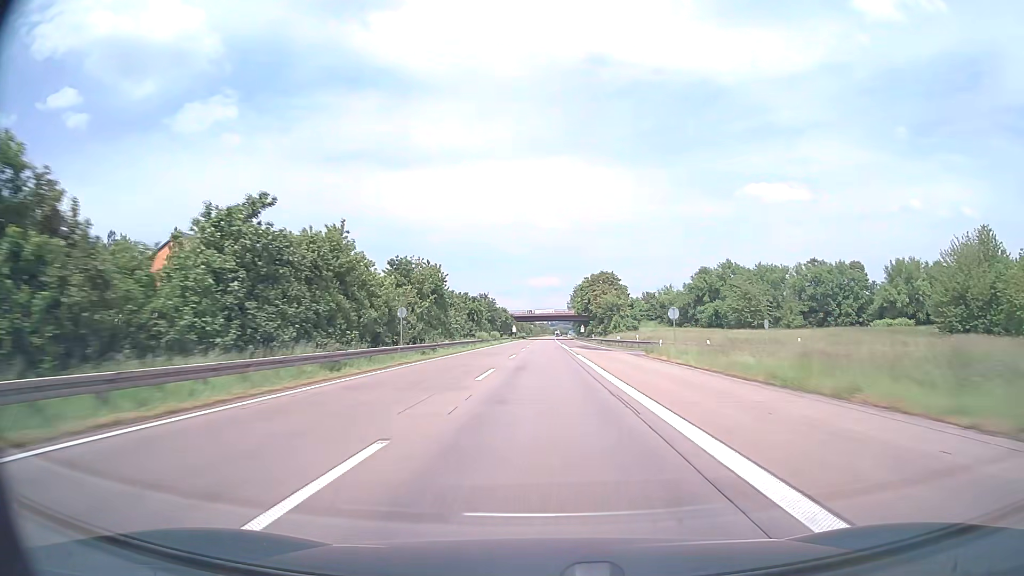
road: motorway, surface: asphalt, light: Day
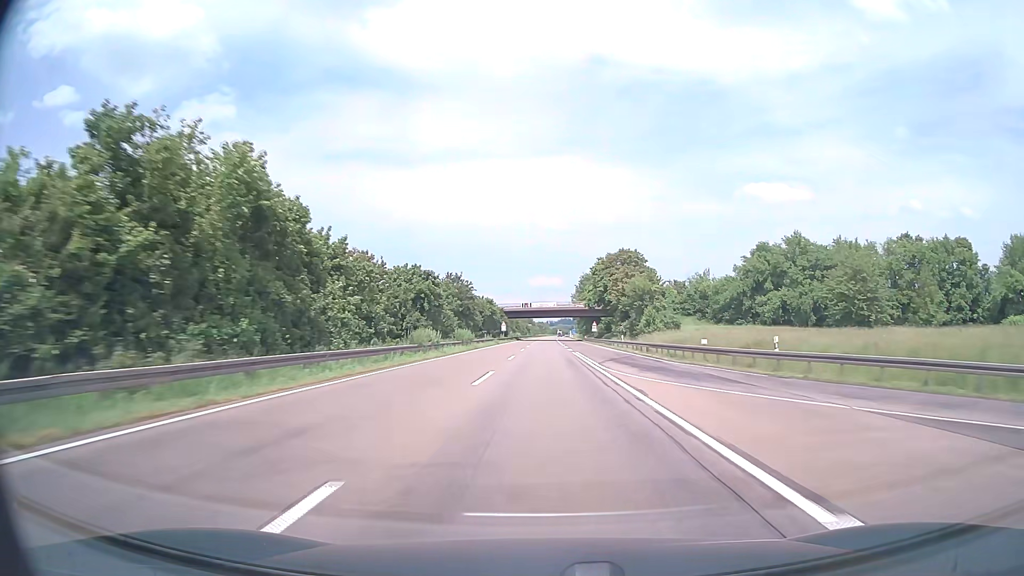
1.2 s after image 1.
(0.0, +38.0) m; 0°
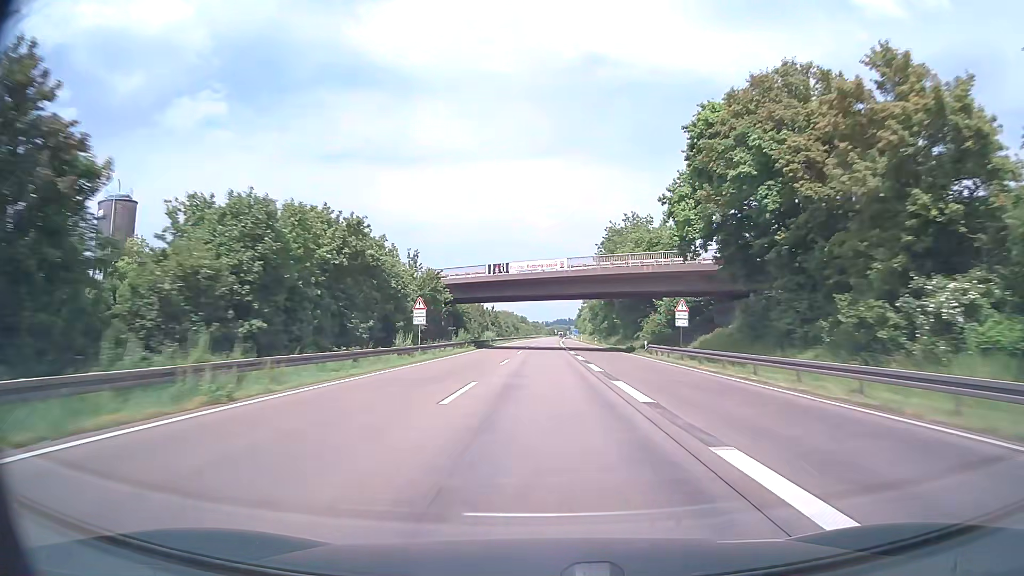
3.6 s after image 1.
(+0.2, +76.0) m; 0°
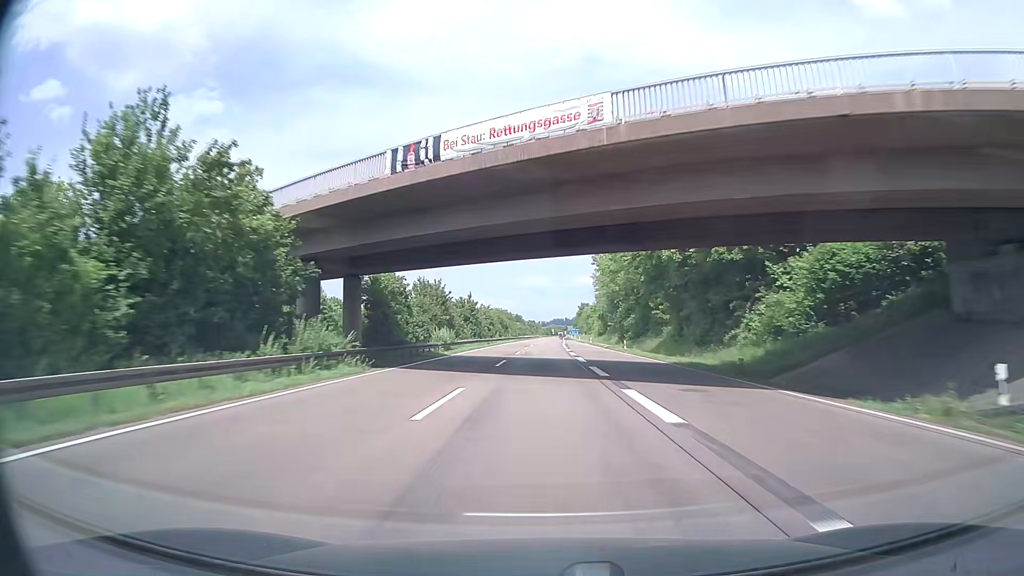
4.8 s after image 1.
(+0.2, +38.0) m; 0°
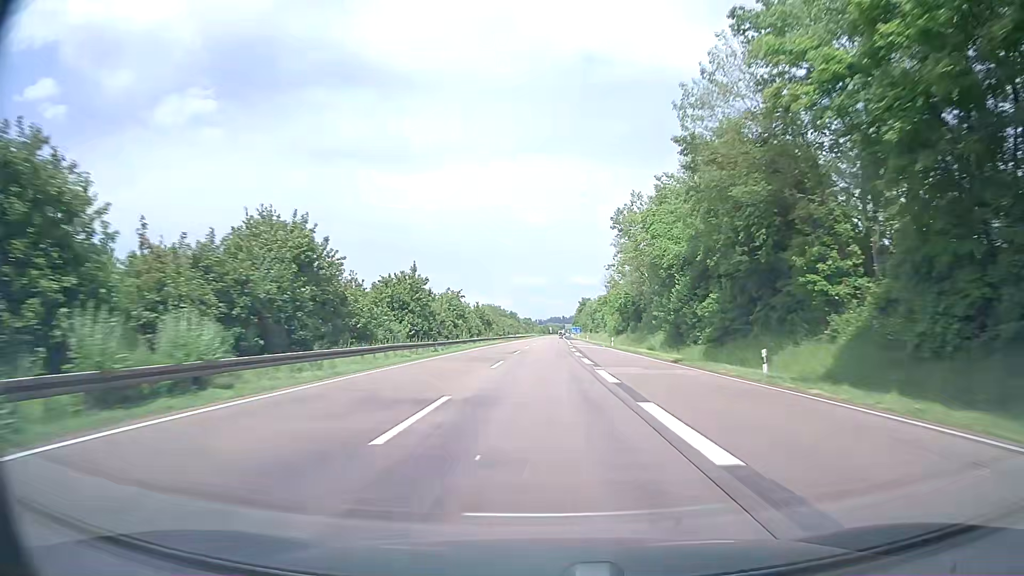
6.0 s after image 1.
(+0.1, +38.0) m; +1°
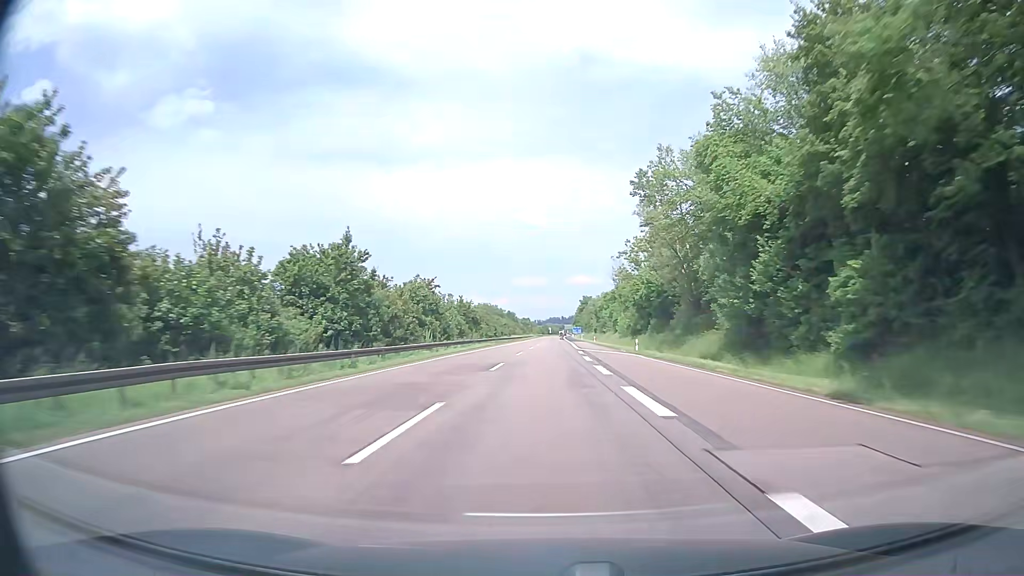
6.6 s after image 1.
(-0.1, +19.0) m; 0°
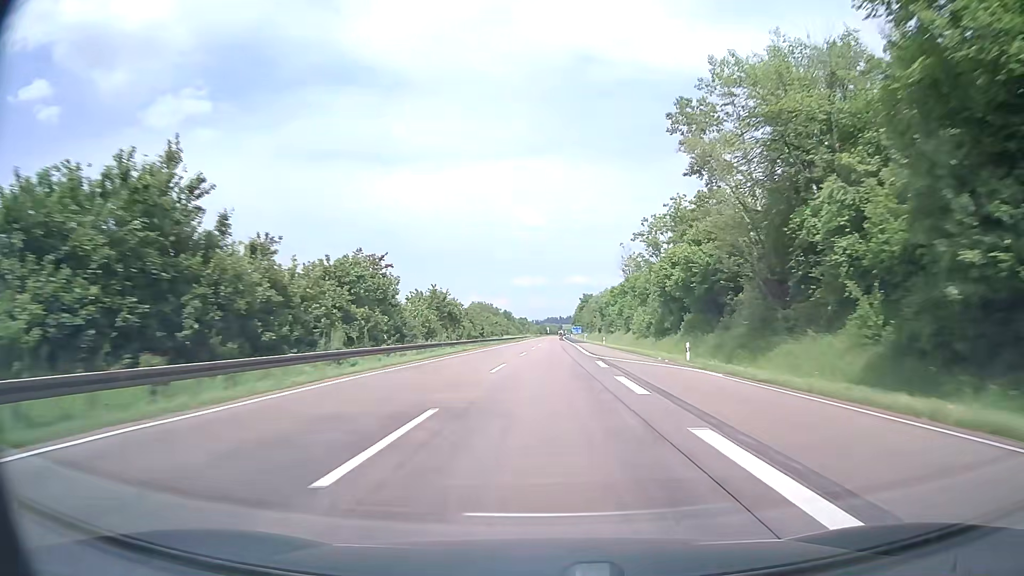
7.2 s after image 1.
(0.0, +19.0) m; 0°
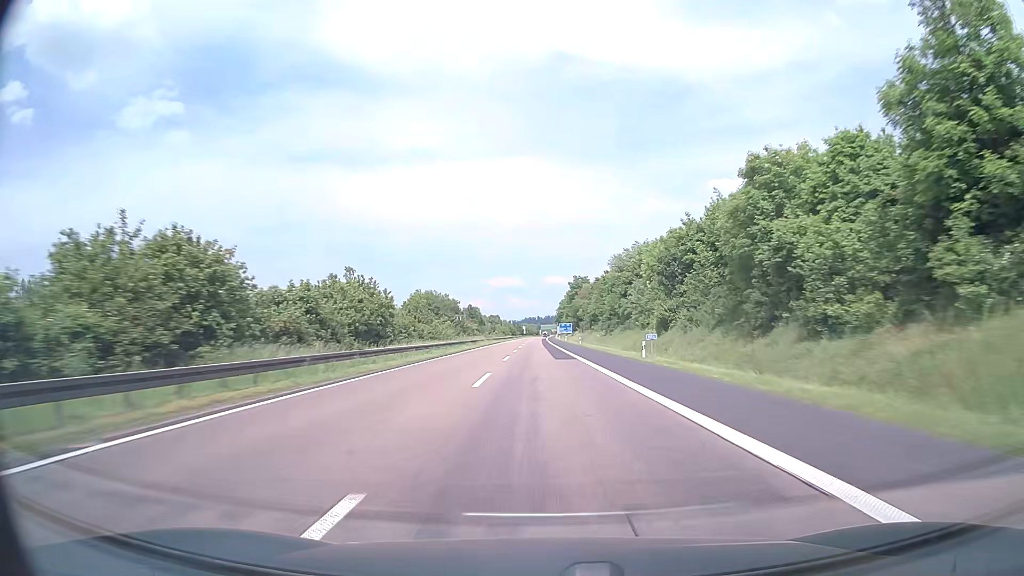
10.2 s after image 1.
(+1.5, +95.0) m; +2°
(0, +10) (0, +20) (0, +30) (0, +40) (0, +50) (0, +60) (0, +70) (0, +80) (0, +90) (-1, +100) m
